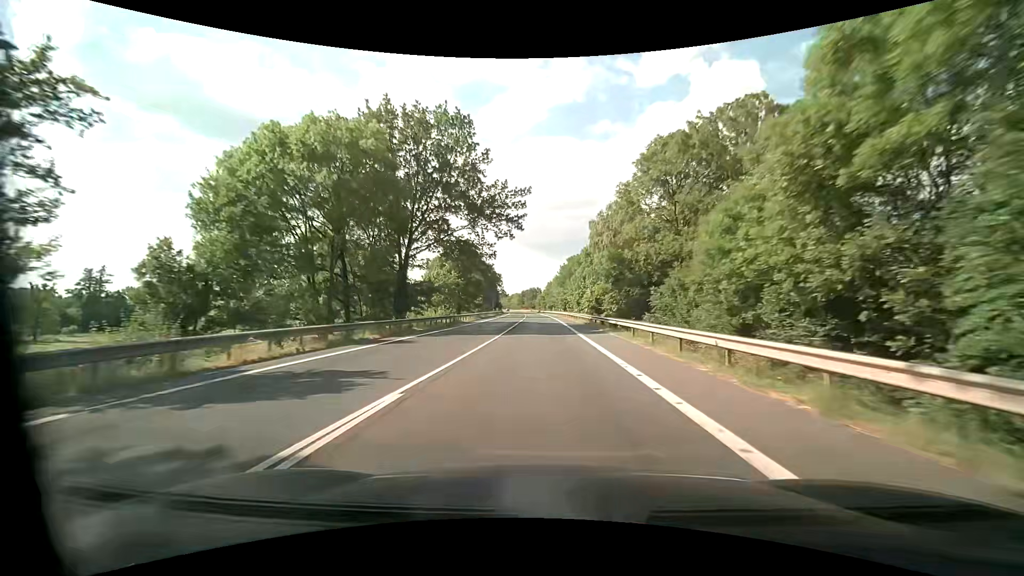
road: primary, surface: asphalt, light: Day
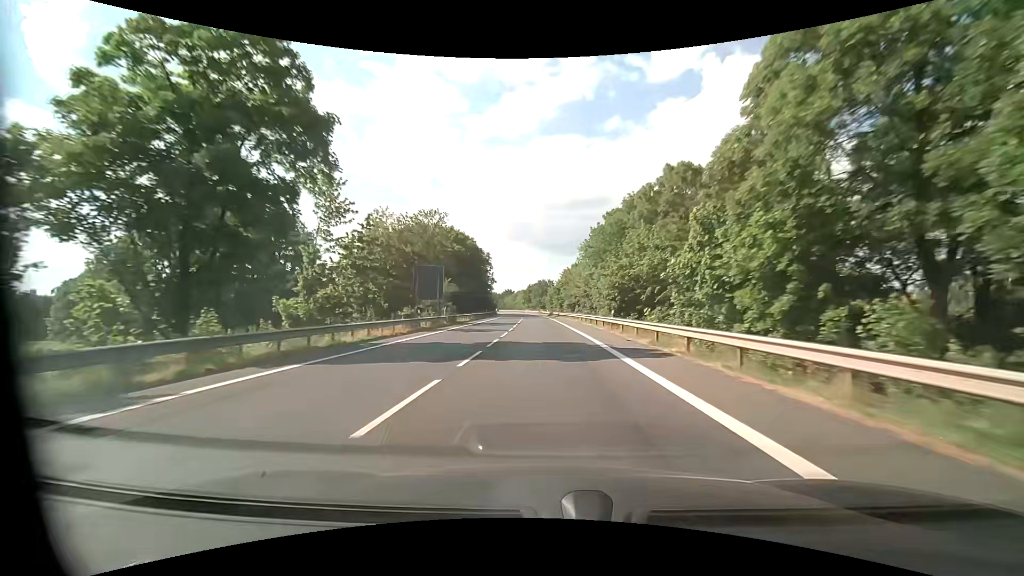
(-0.9, +64.9) m; -1°
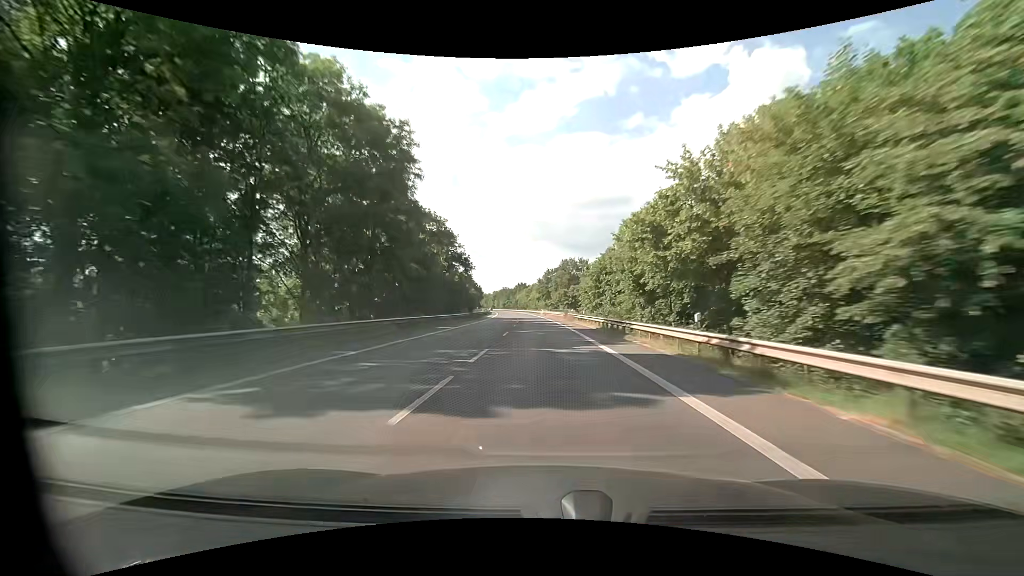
(-1.6, +73.7) m; -3°
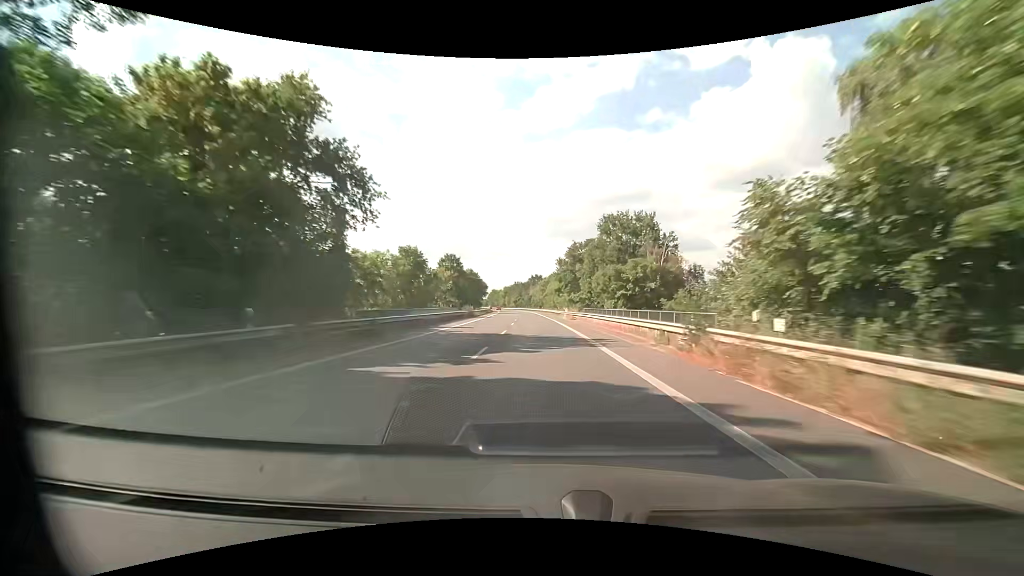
(-0.6, +48.1) m; -2°
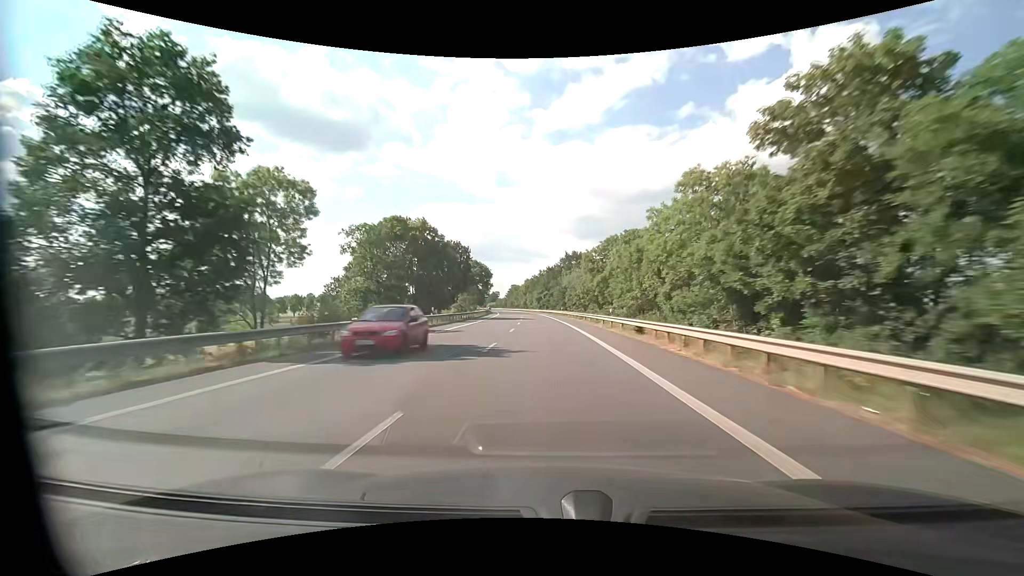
(-3.1, +83.6) m; -4°
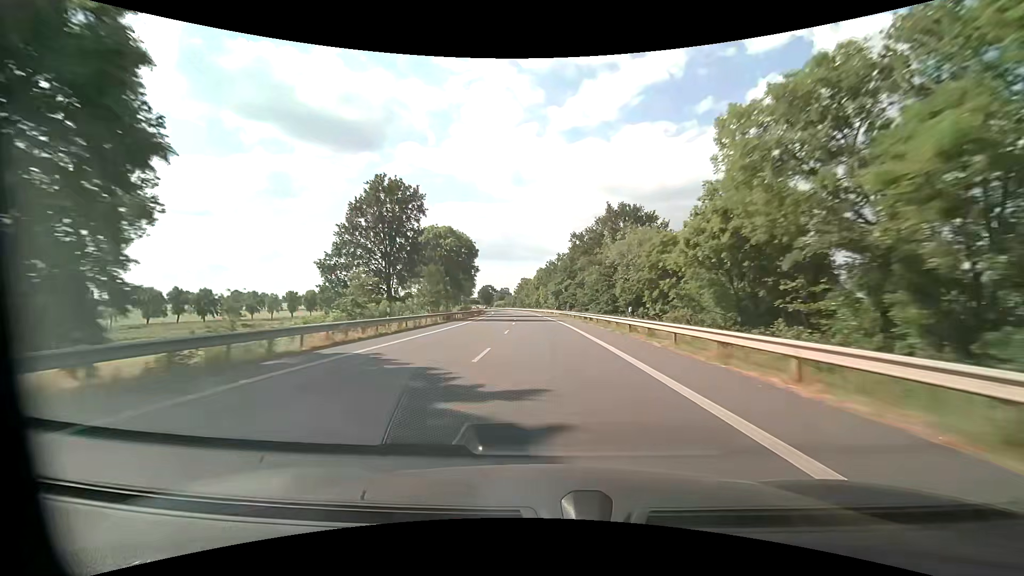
(-0.9, +51.2) m; -1°
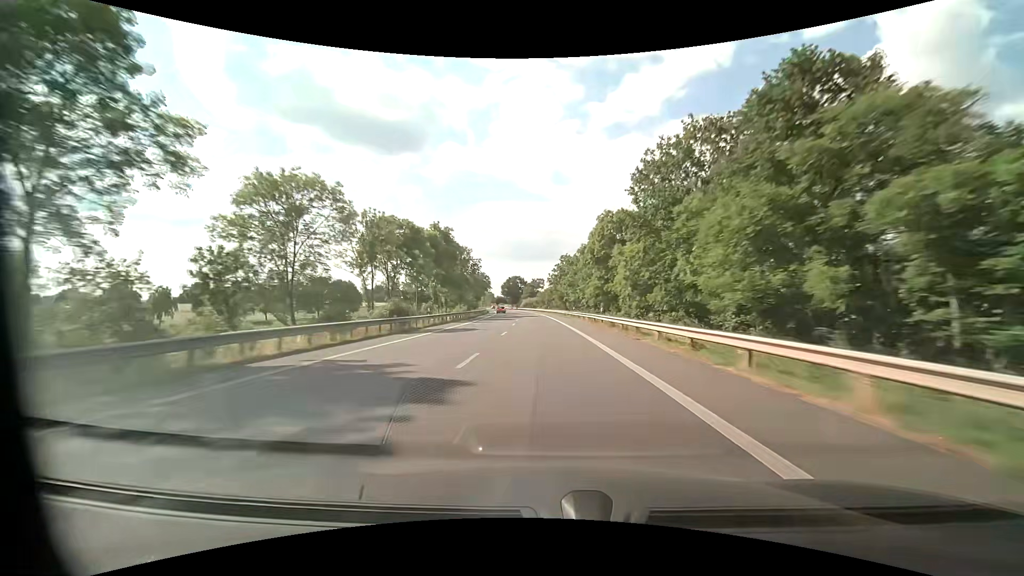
(-4.2, +86.2) m; -5°
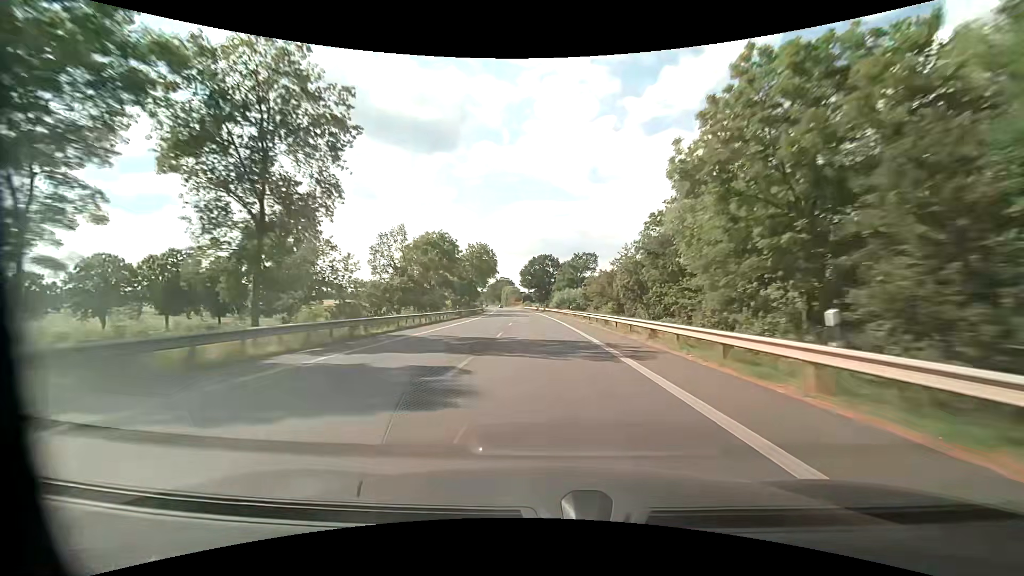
(-3.0, +86.8) m; -4°
(0, +10) (0, +20) (0, +30) (-1, +40) (-1, +50) (-2, +60) (-2, +70) (-3, +80) (-3, +90) (-4, +100) m
